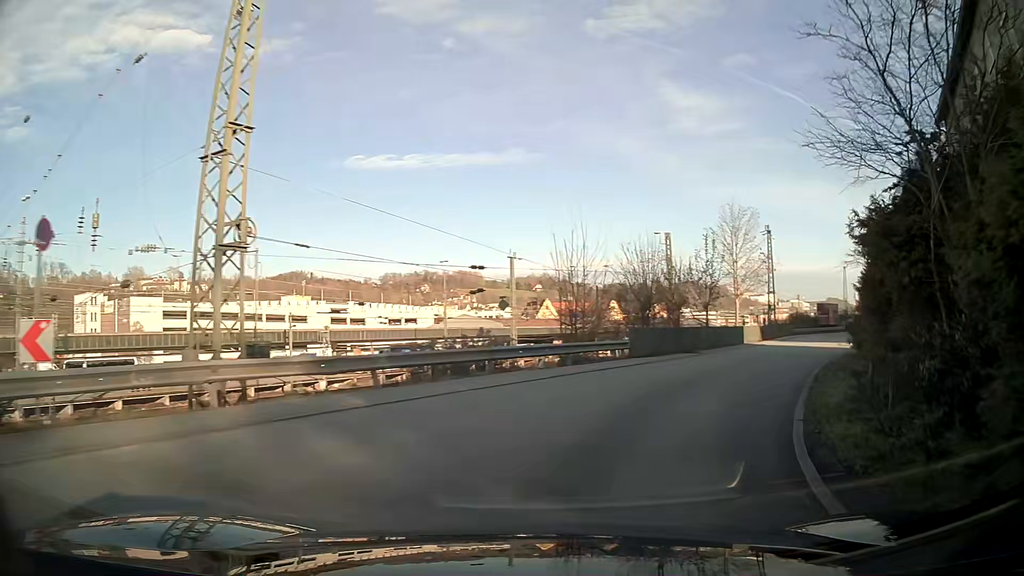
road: residential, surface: asphalt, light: Day
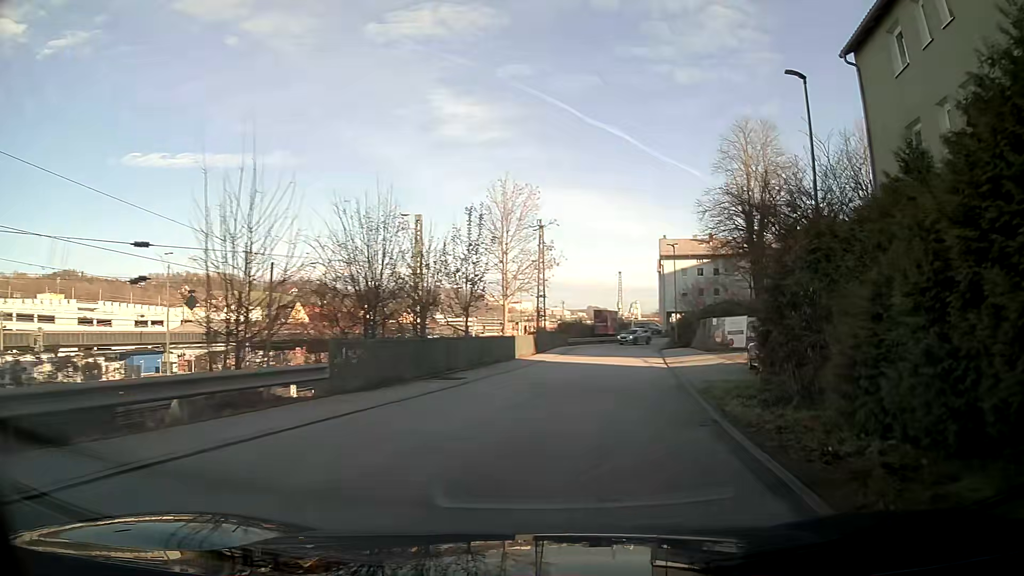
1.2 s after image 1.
(+1.8, +10.5) m; +18°
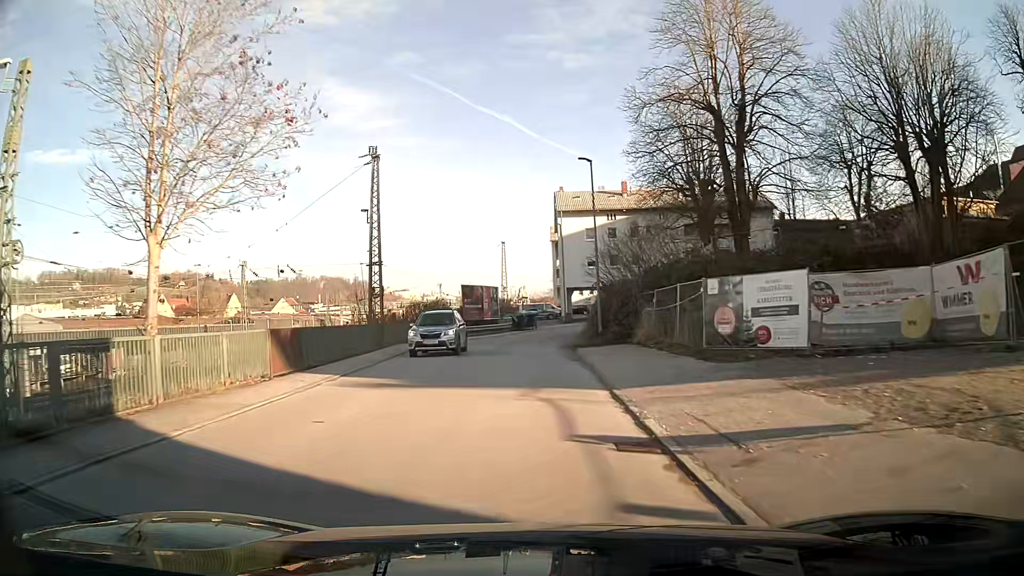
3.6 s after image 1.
(+2.8, +24.2) m; +7°
